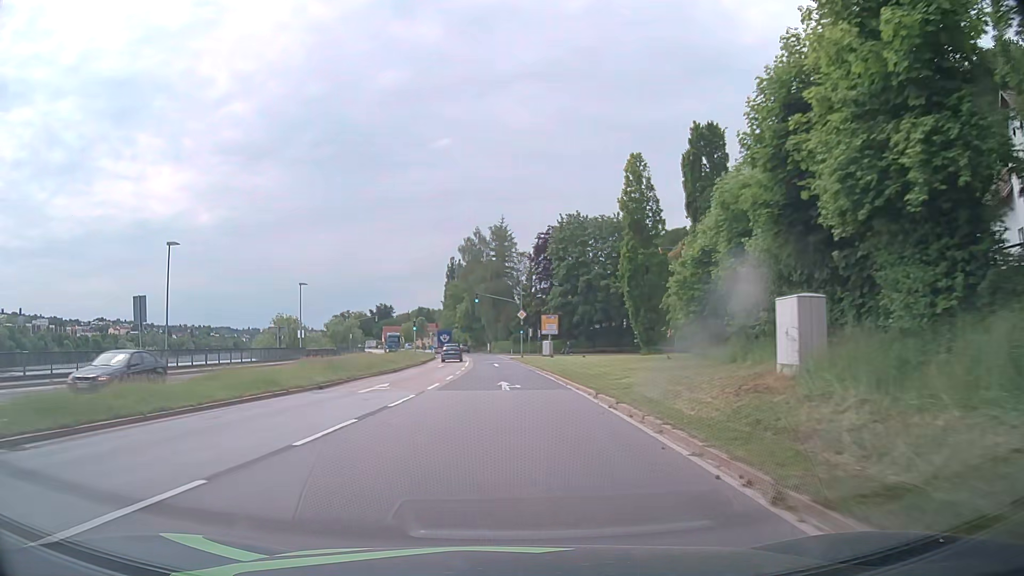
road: primary_link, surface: asphalt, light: Day
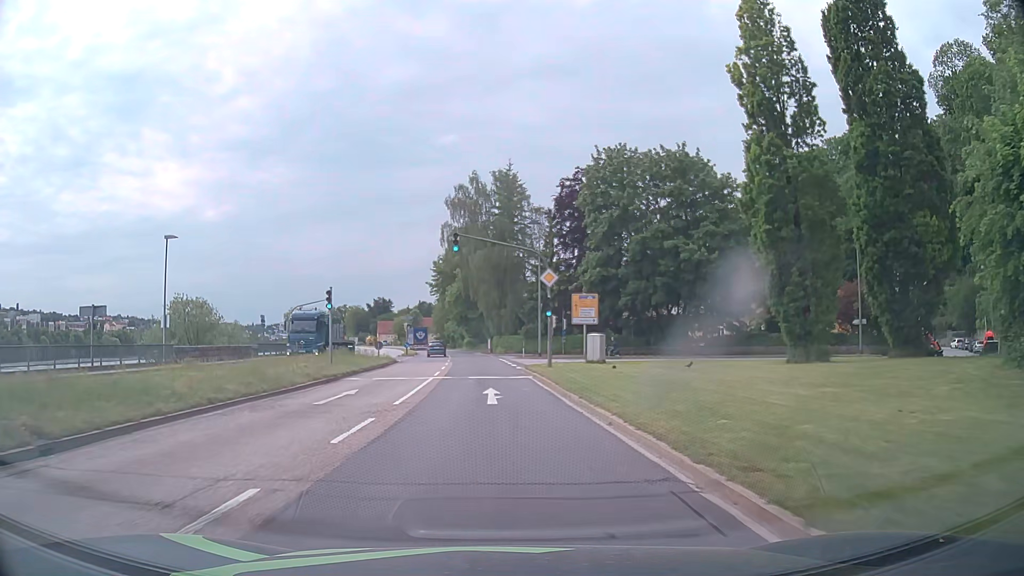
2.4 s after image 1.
(+0.2, +30.5) m; 0°
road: primary
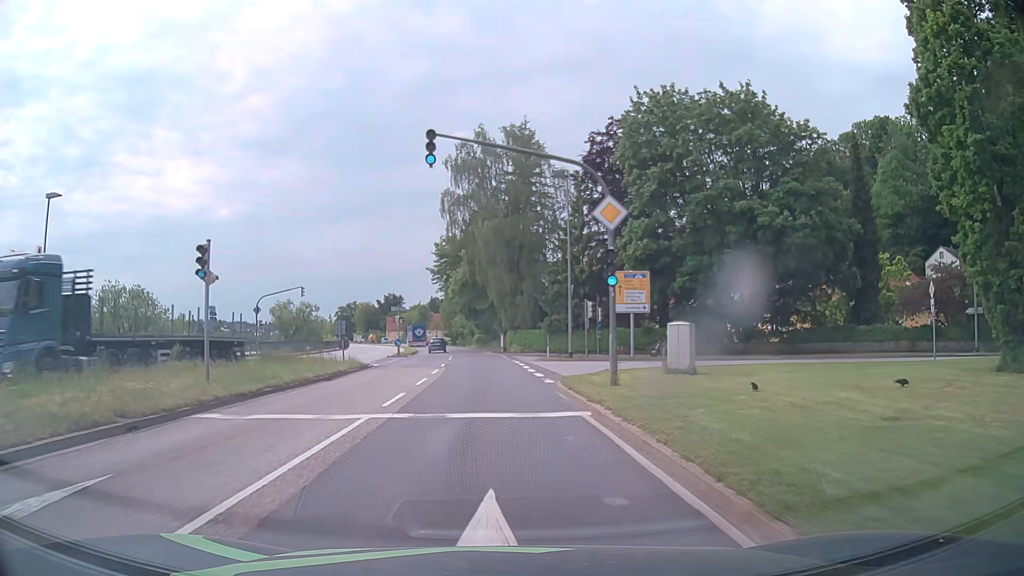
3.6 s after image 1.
(-0.1, +13.7) m; -1°
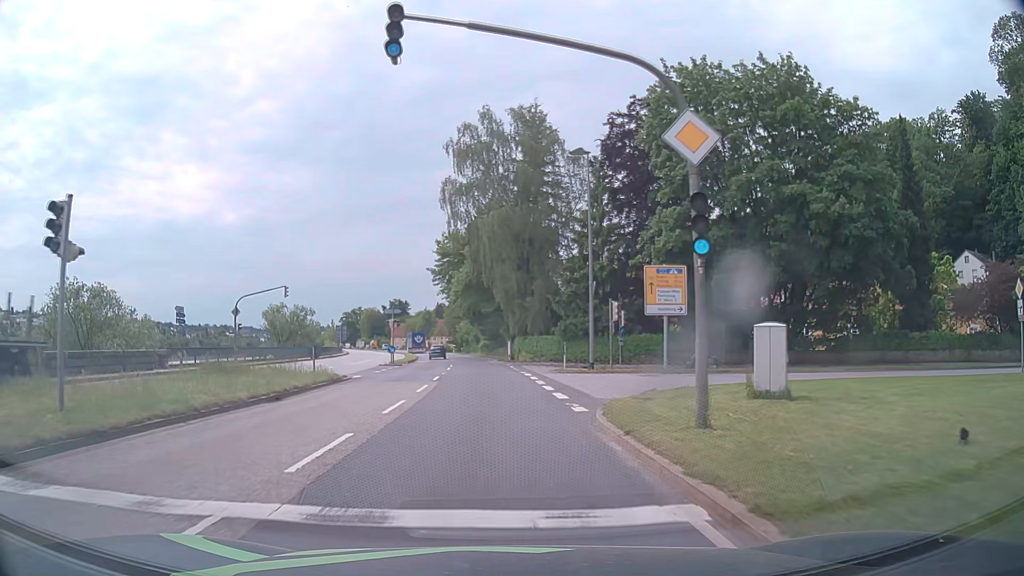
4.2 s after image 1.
(0.0, +6.1) m; 0°
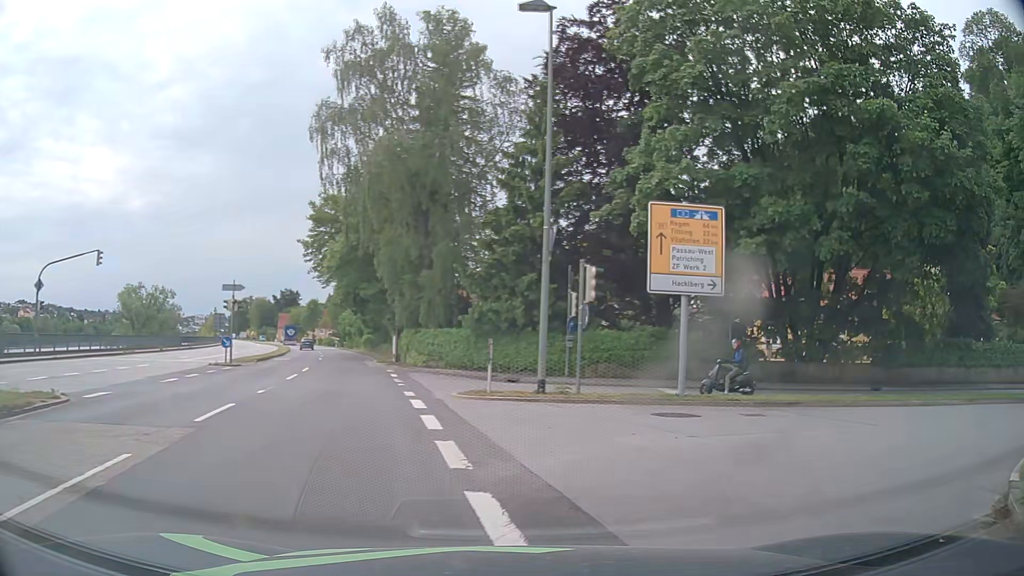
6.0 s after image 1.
(+0.1, +14.4) m; +9°
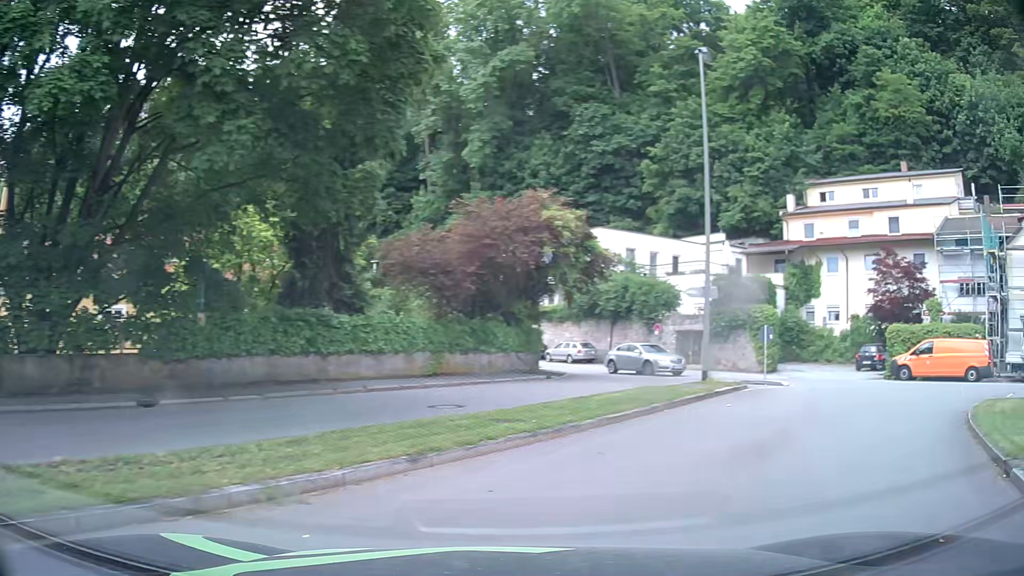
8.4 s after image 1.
(+5.9, +11.3) m; +60°
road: residential
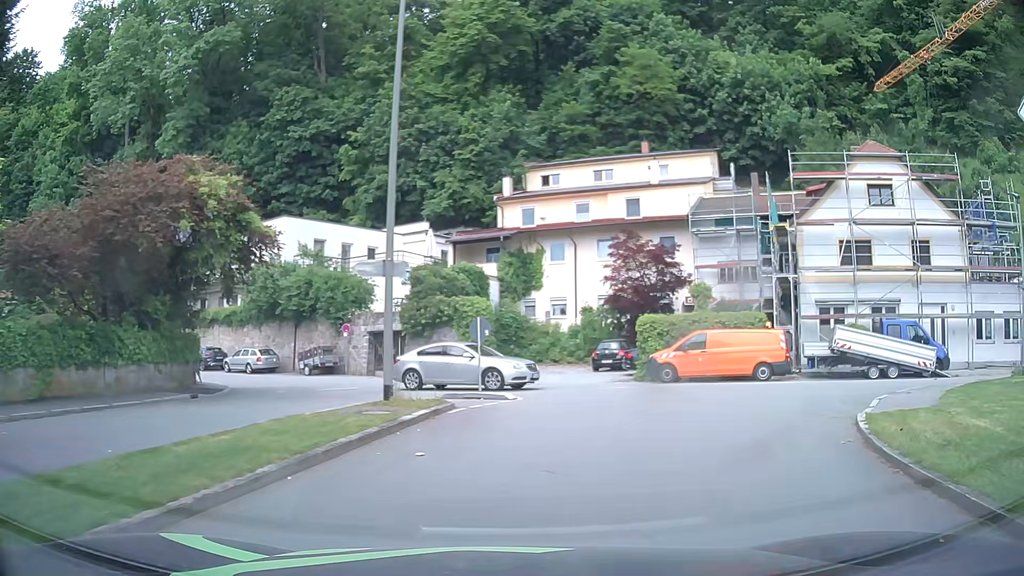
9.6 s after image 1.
(+1.6, +6.3) m; +25°
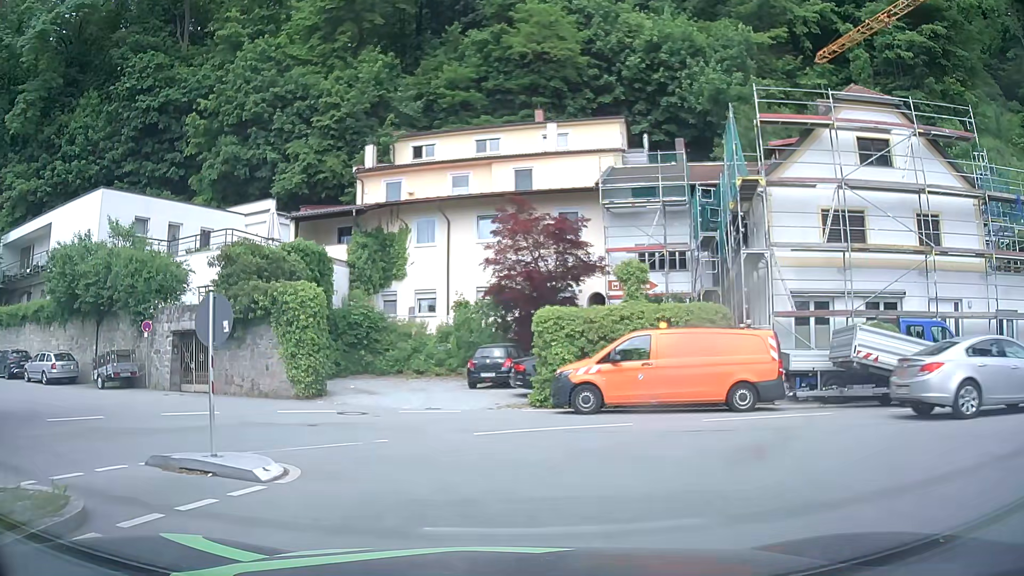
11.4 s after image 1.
(+0.9, +9.0) m; +11°
(-1, +10) (-8, +17) (-17, +21) (-27, +25) (-36, +28) (-46, +31) (-55, +32) (-65, +31) (-74, +27) (-83, +22) m
